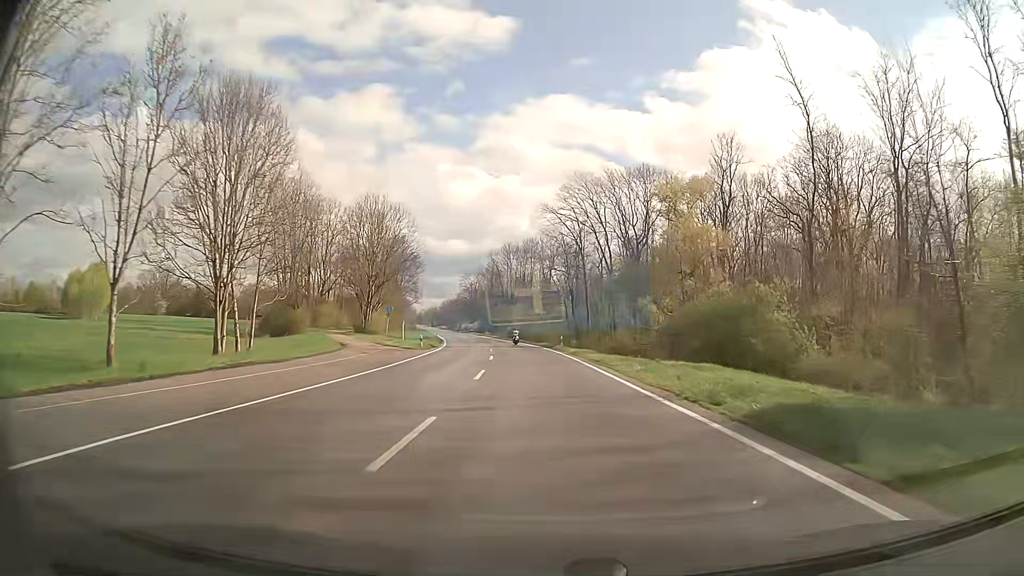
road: secondary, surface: asphalt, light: Day
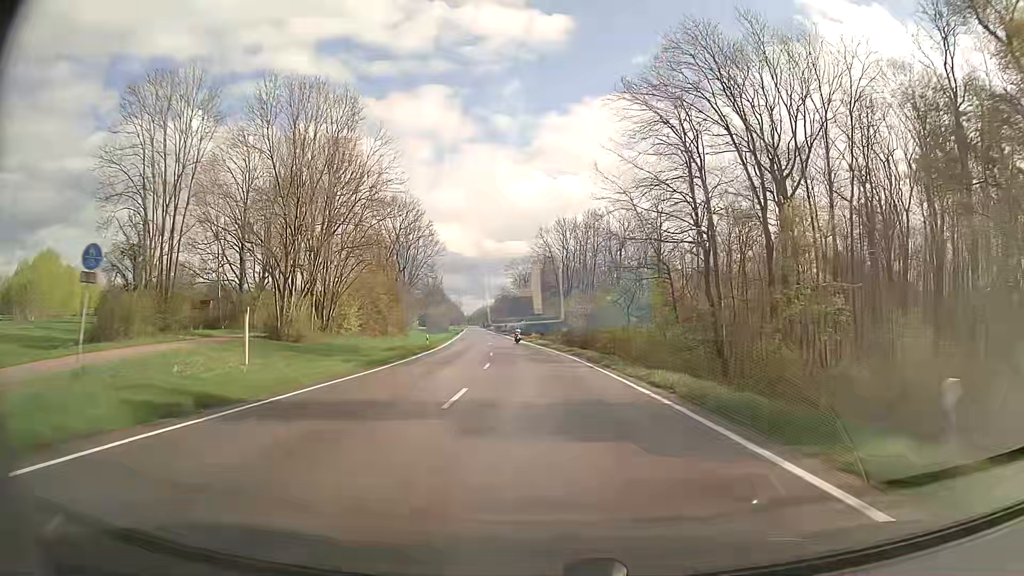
(-2.0, +43.0) m; -5°
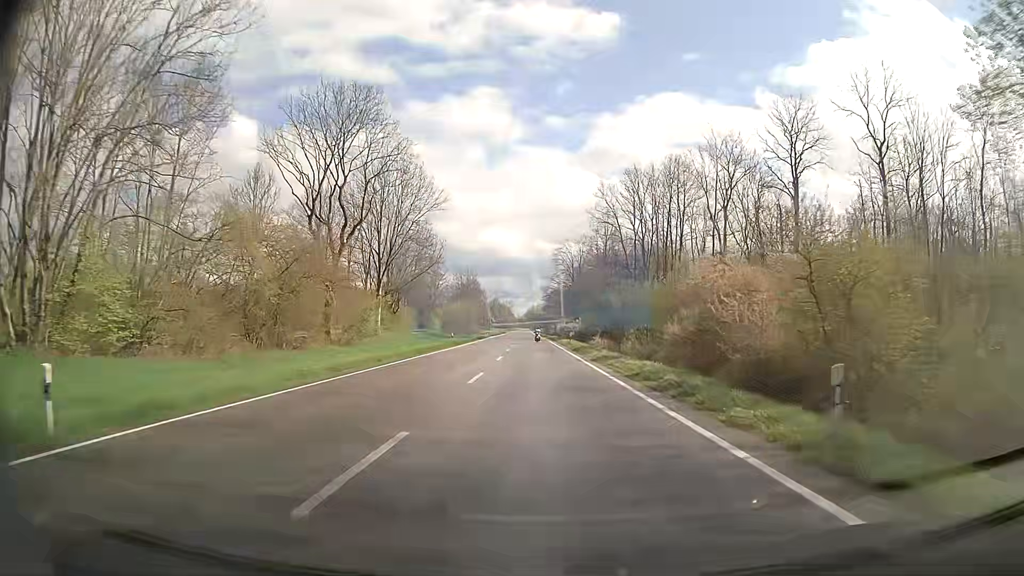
(-1.7, +43.2) m; -4°
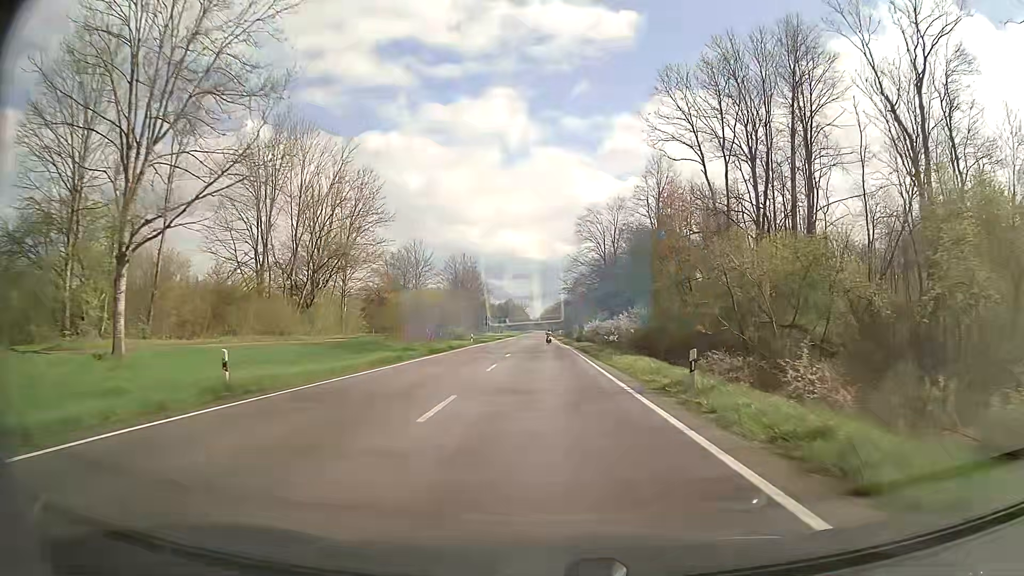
(-0.7, +43.1) m; -2°
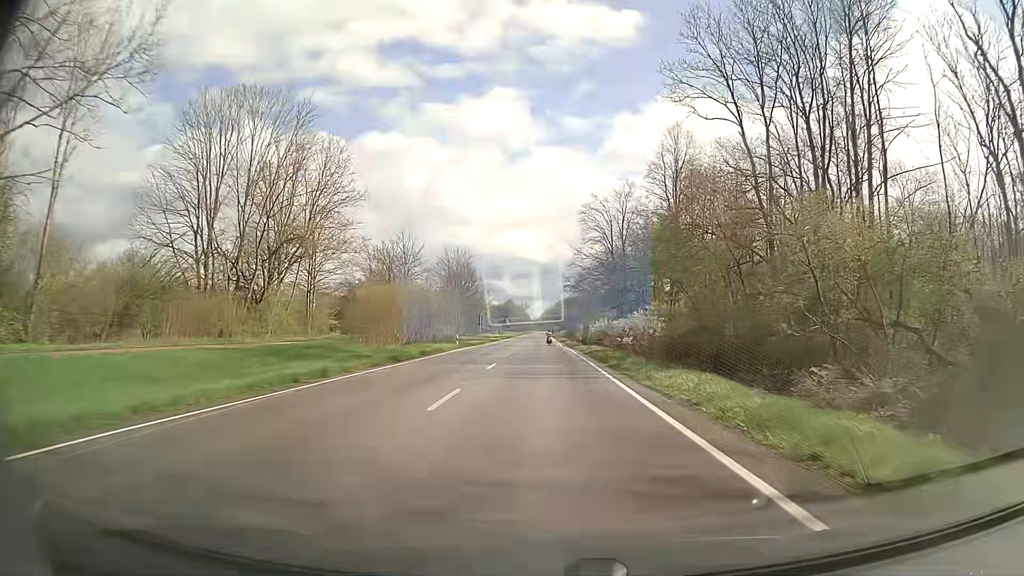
(0.0, +10.8) m; 0°
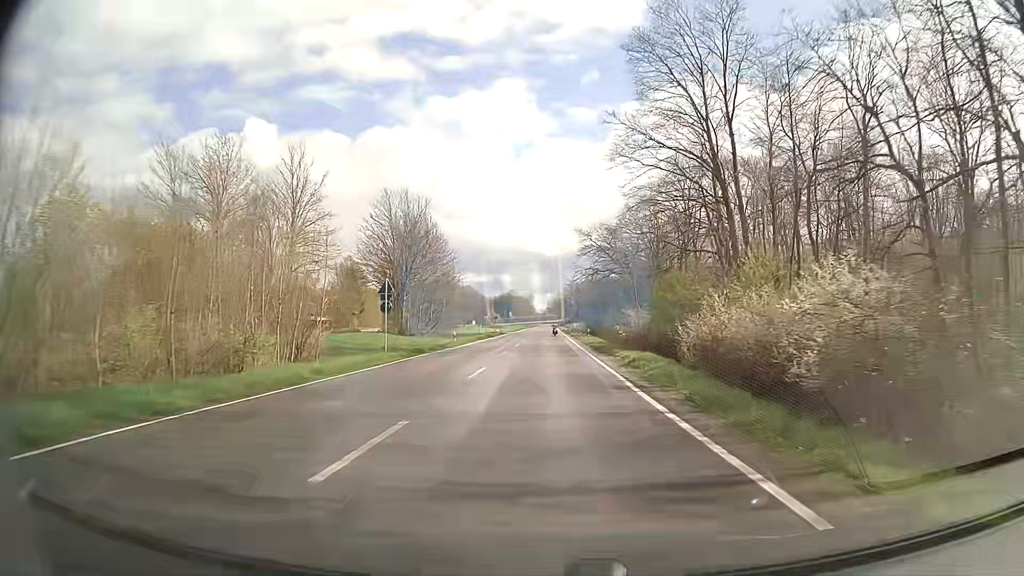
(-0.2, +53.7) m; 0°
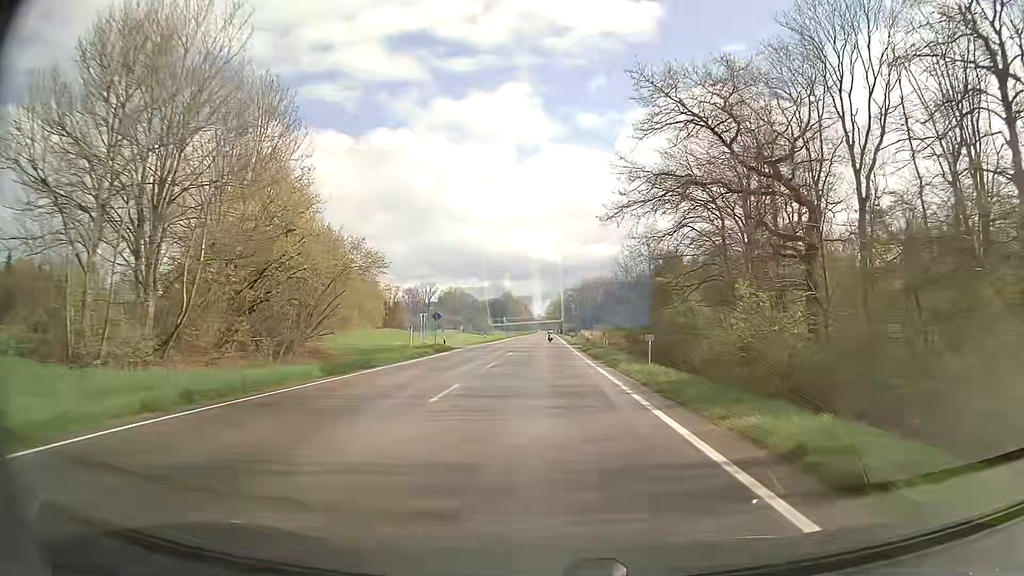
(-0.2, +53.7) m; 0°
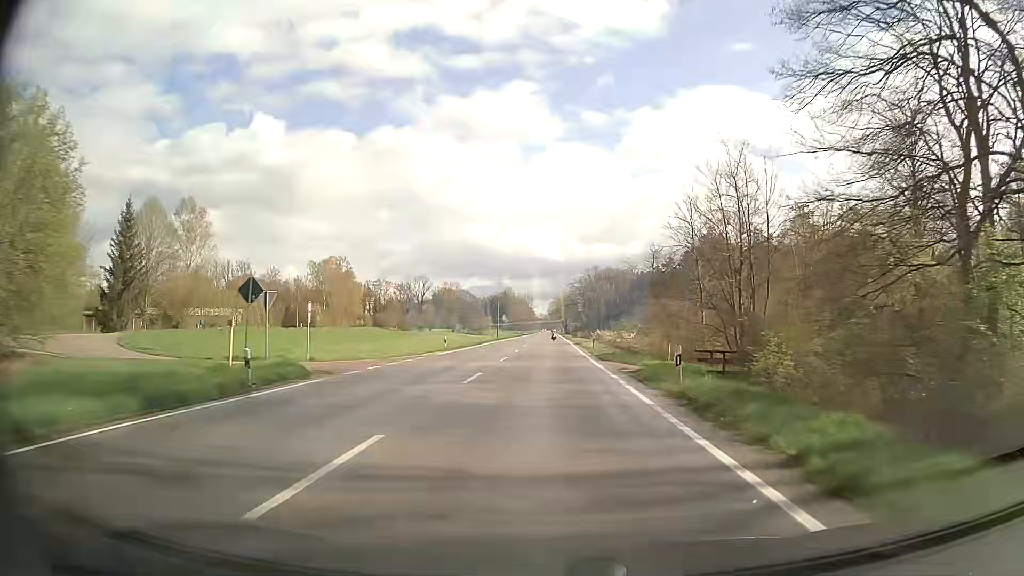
(-0.2, +32.2) m; 0°
(0, +10) (0, +20) (0, +30) (0, +40) (0, +50) (0, +60) (0, +70) (0, +80) (0, +90) (+1, +100) m
